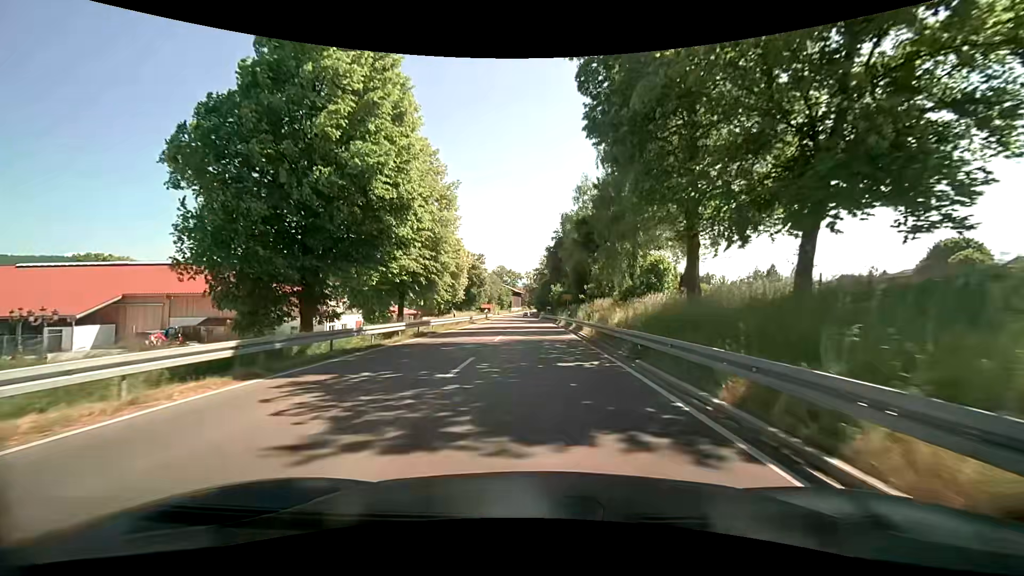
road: primary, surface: asphalt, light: Day
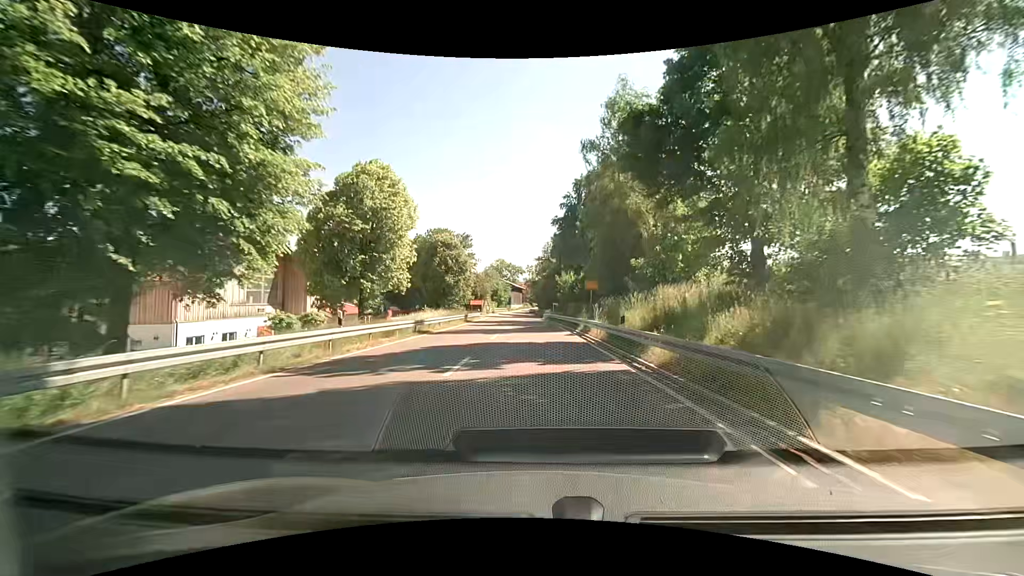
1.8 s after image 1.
(-0.6, +24.0) m; -2°
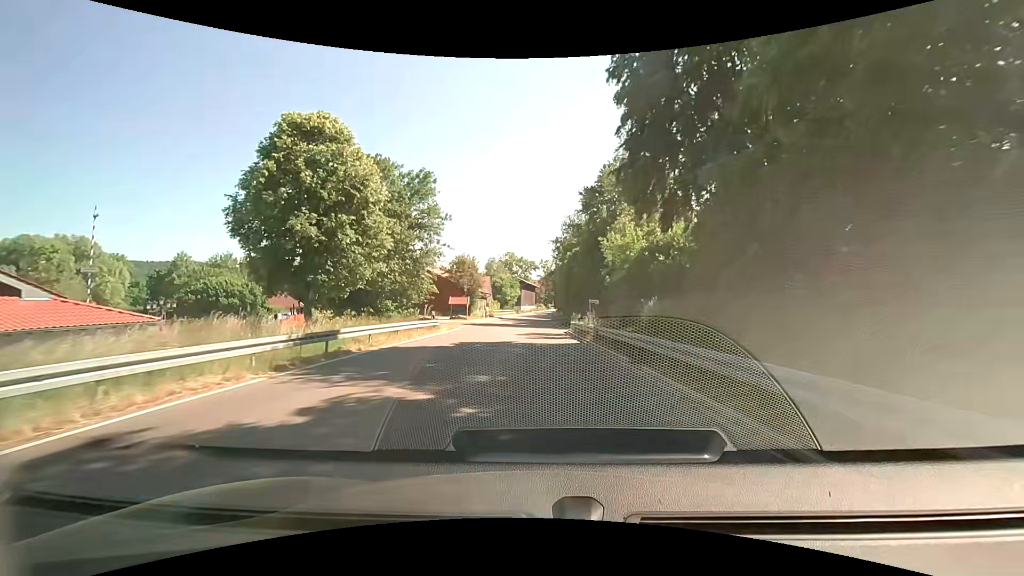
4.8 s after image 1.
(-1.1, +36.7) m; -2°
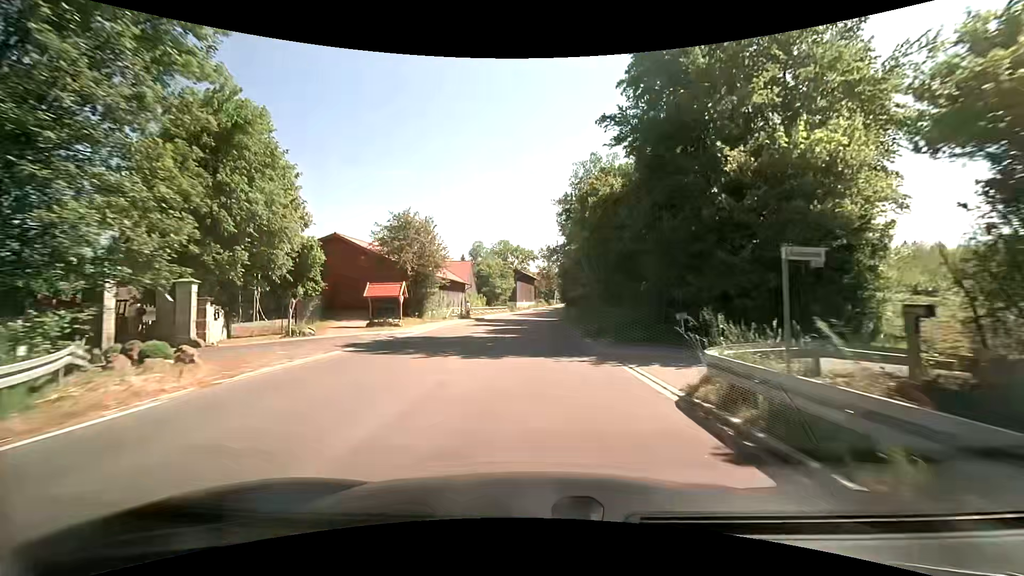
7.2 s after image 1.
(+0.2, +29.9) m; 0°
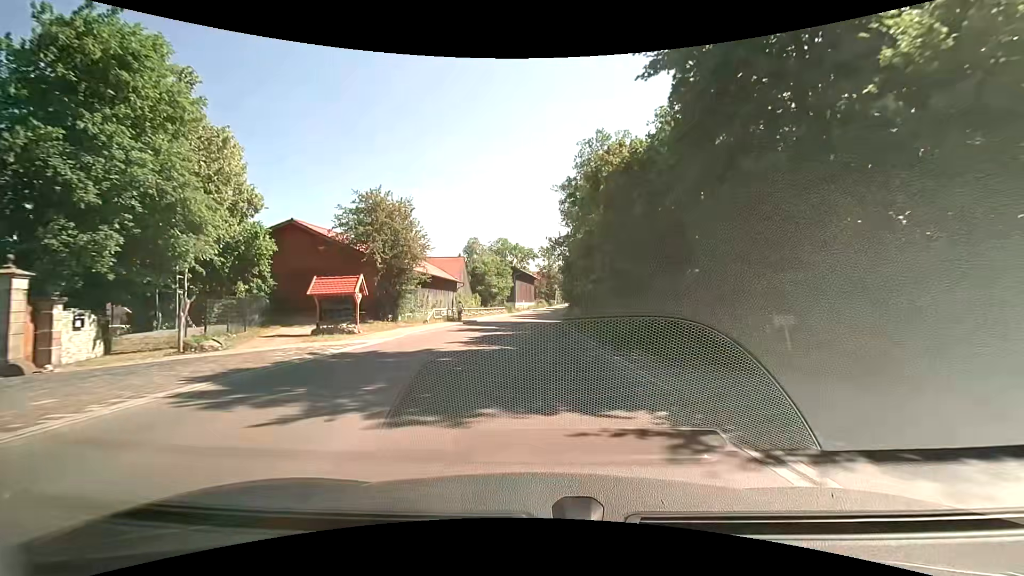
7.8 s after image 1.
(0.0, +7.7) m; +1°
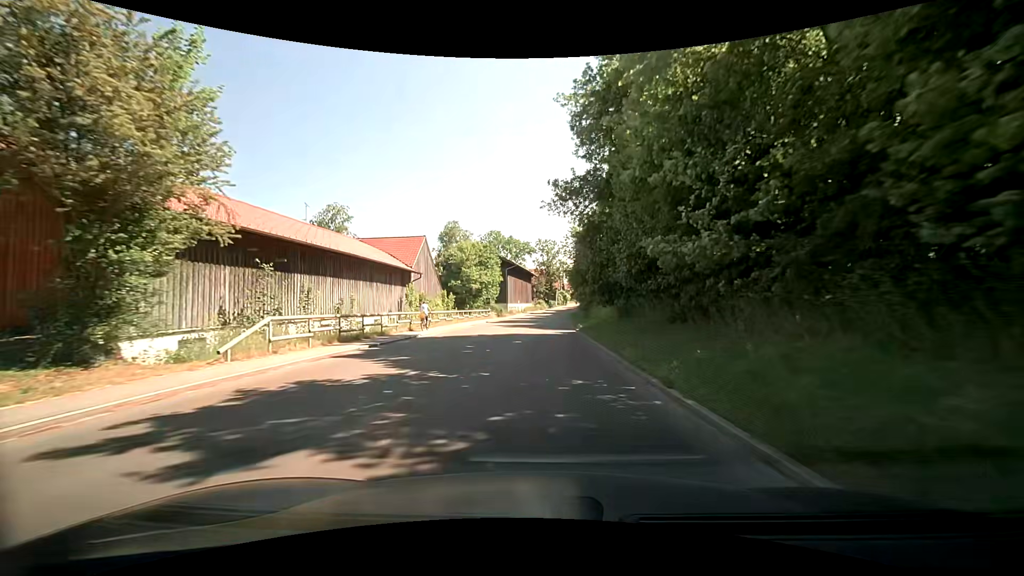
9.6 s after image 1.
(-0.1, +23.0) m; -1°
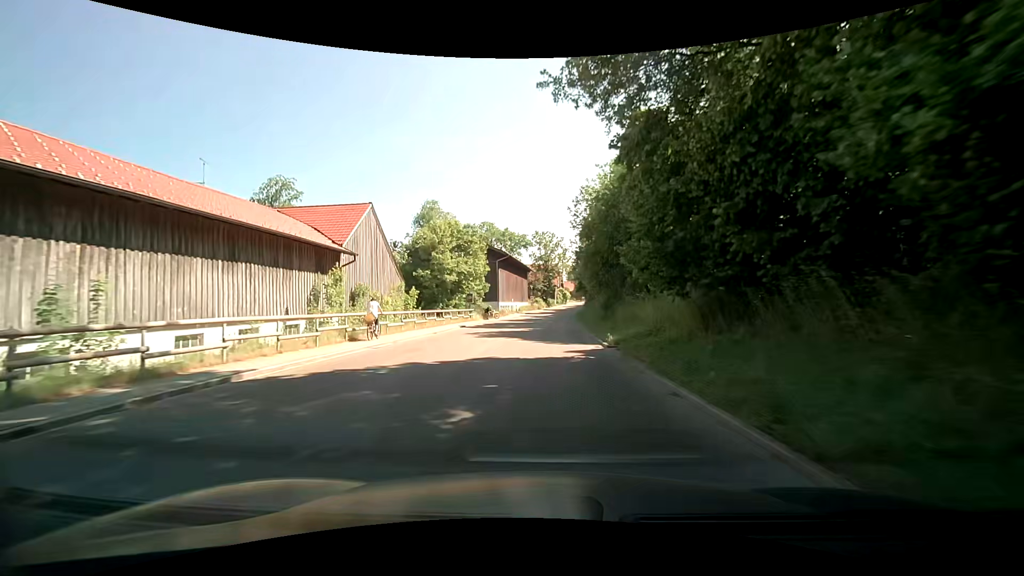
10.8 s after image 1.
(+0.1, +14.9) m; +1°
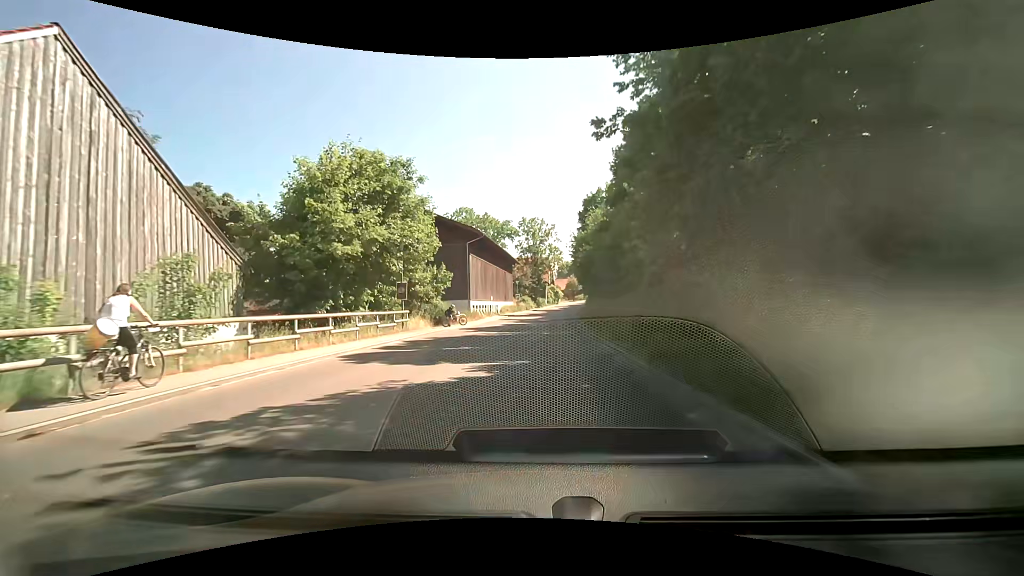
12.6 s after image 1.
(0.0, +21.4) m; +1°
(0, +10) (0, +20) (0, +30) (+1, +40) (+1, +50) (+2, +60) (+2, +70) (+3, +80) (+4, +90) (+5, +100) m
